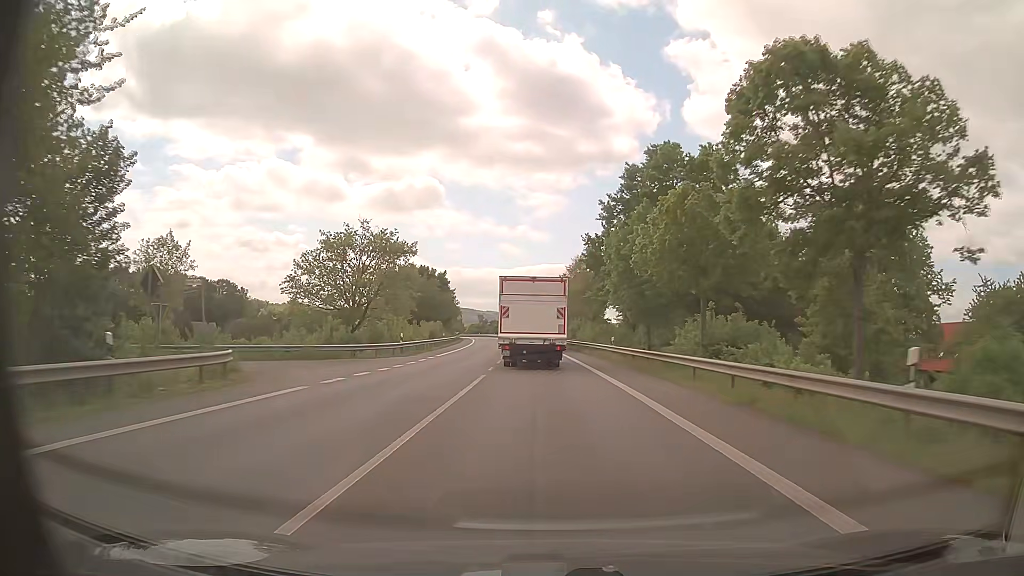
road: primary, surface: asphalt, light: Day
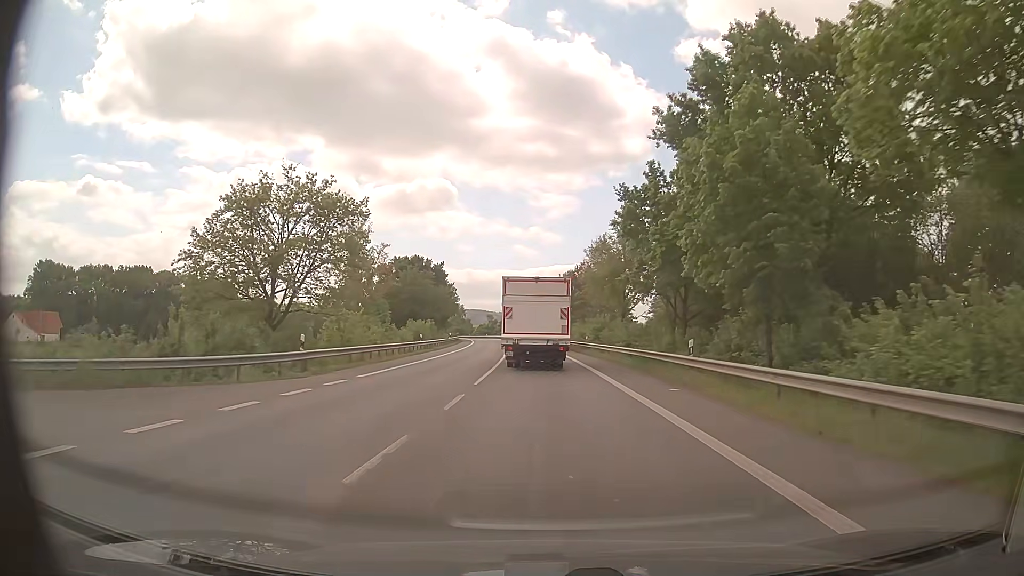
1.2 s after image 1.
(-0.2, +19.1) m; -1°
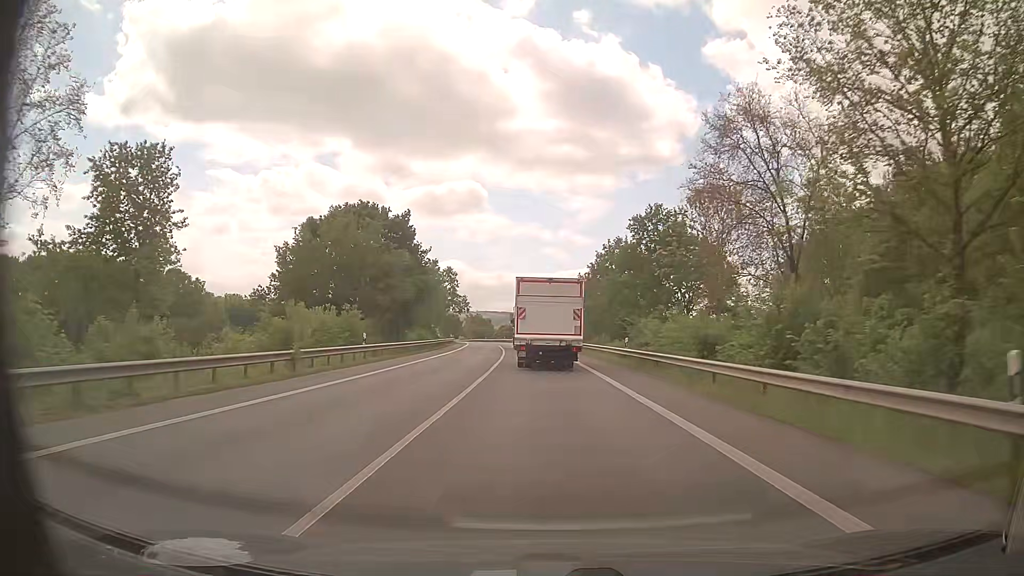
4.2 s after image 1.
(-1.3, +47.4) m; -3°
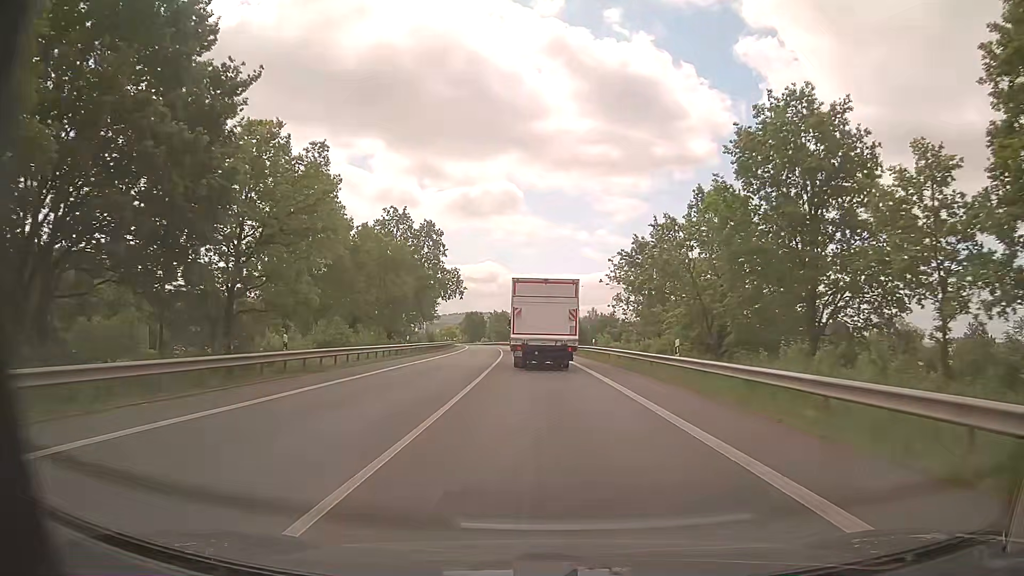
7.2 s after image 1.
(-1.2, +47.3) m; -3°
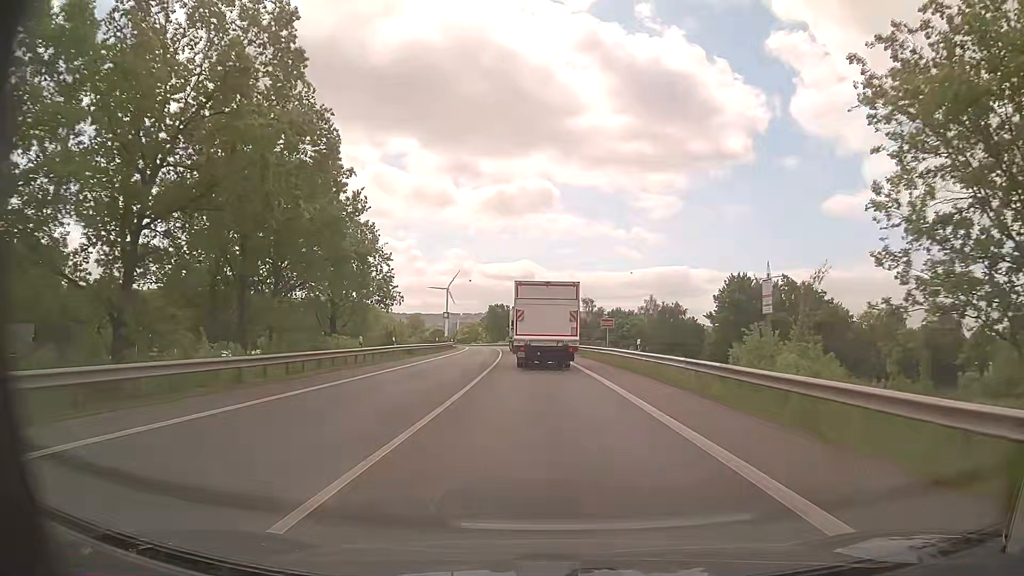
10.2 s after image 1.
(-1.3, +47.8) m; -3°
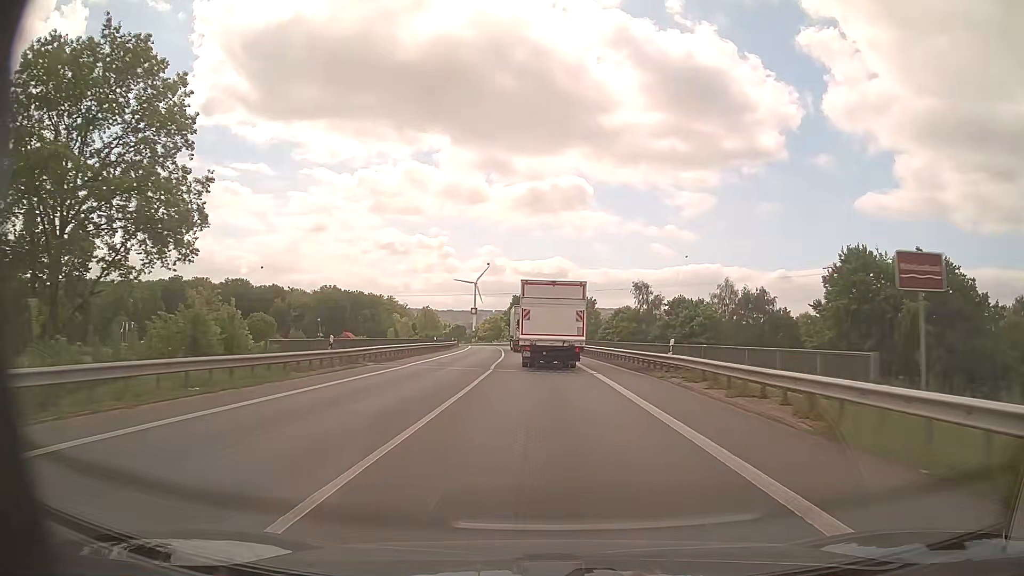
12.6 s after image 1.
(-1.0, +39.1) m; -3°
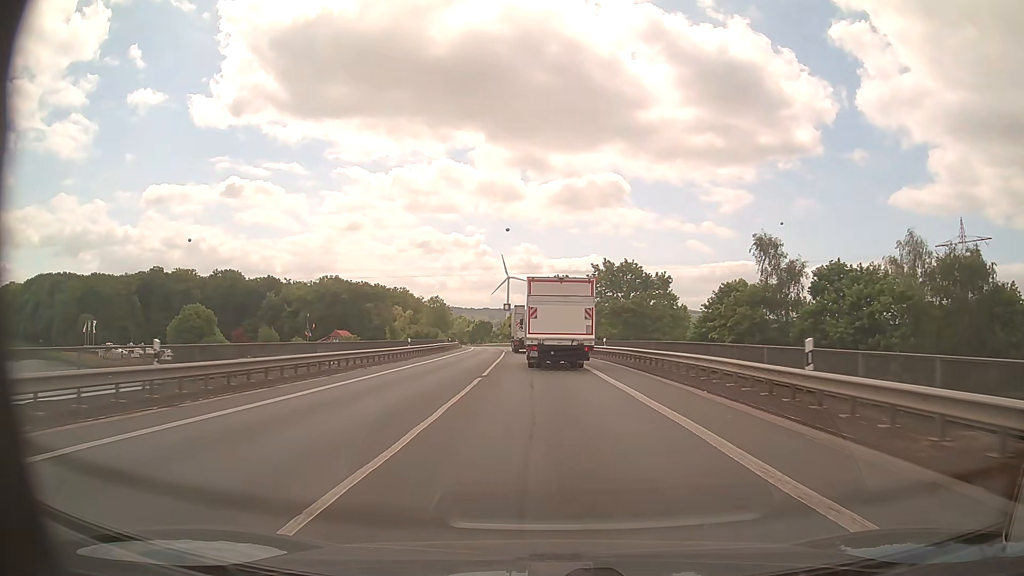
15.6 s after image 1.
(-1.4, +49.4) m; -3°
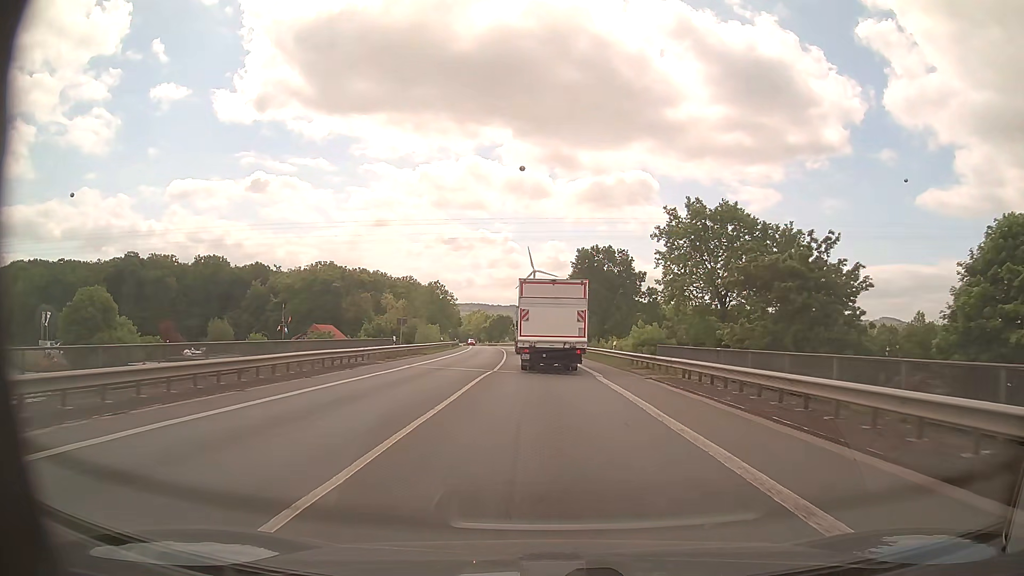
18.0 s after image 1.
(-0.8, +39.6) m; -2°
(0, +10) (0, +20) (0, +30) (-1, +40) (-1, +50) (-2, +60) (-2, +70) (-3, +80) (-4, +90) (-5, +100) m
